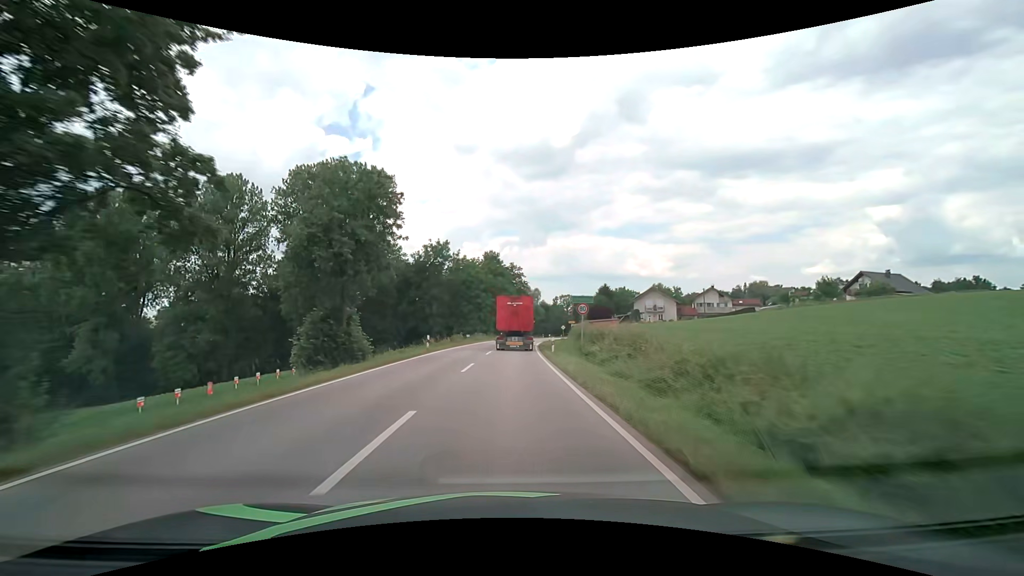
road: secondary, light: Day
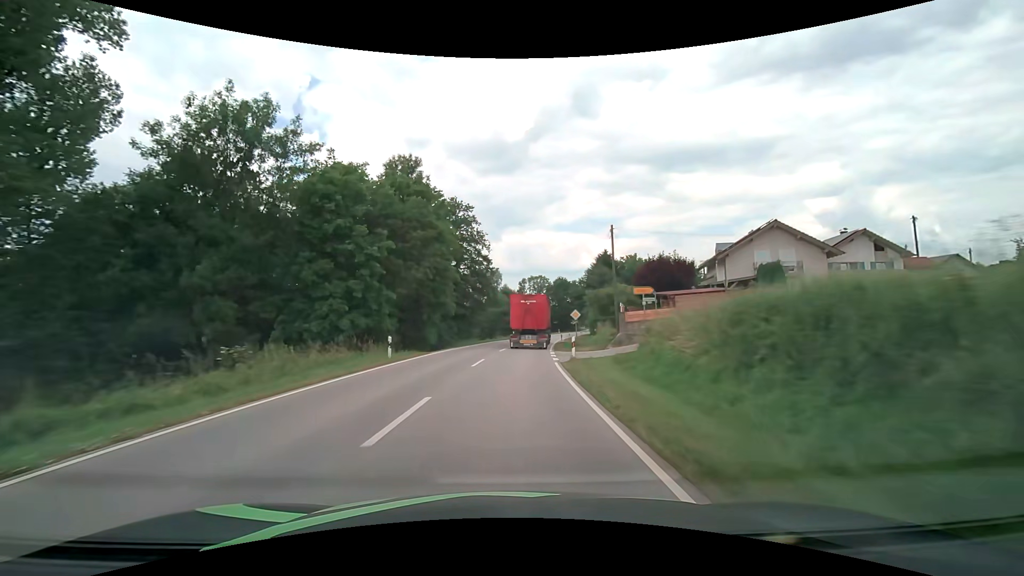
(+2.0, +58.2) m; +5°
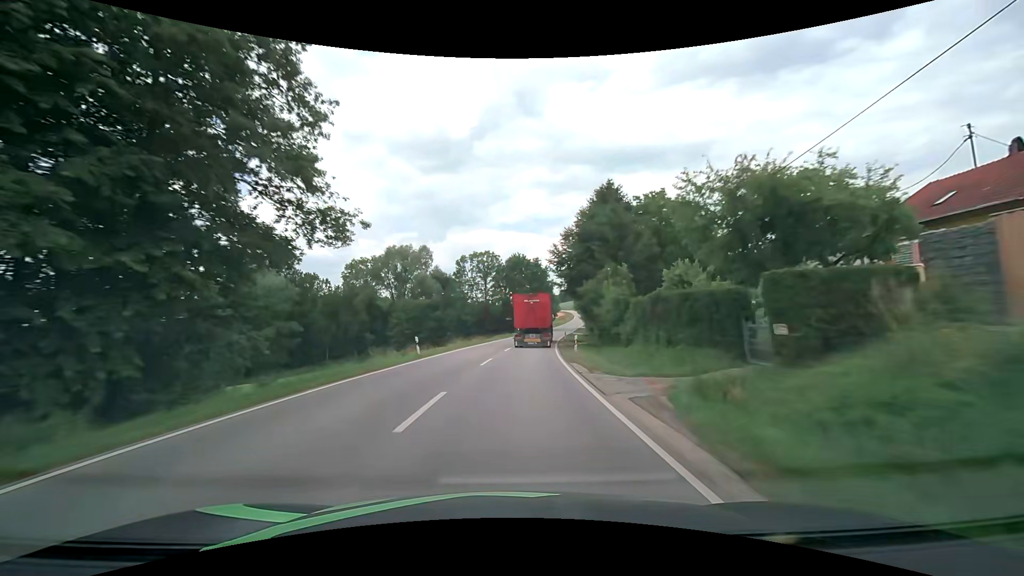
(+2.4, +46.9) m; +6°
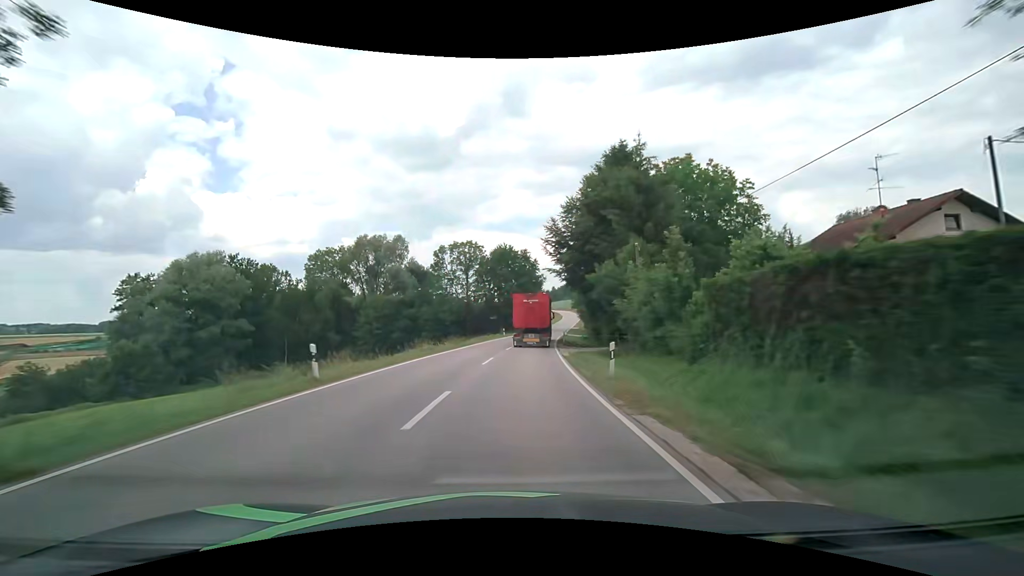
(+0.2, +11.8) m; +2°
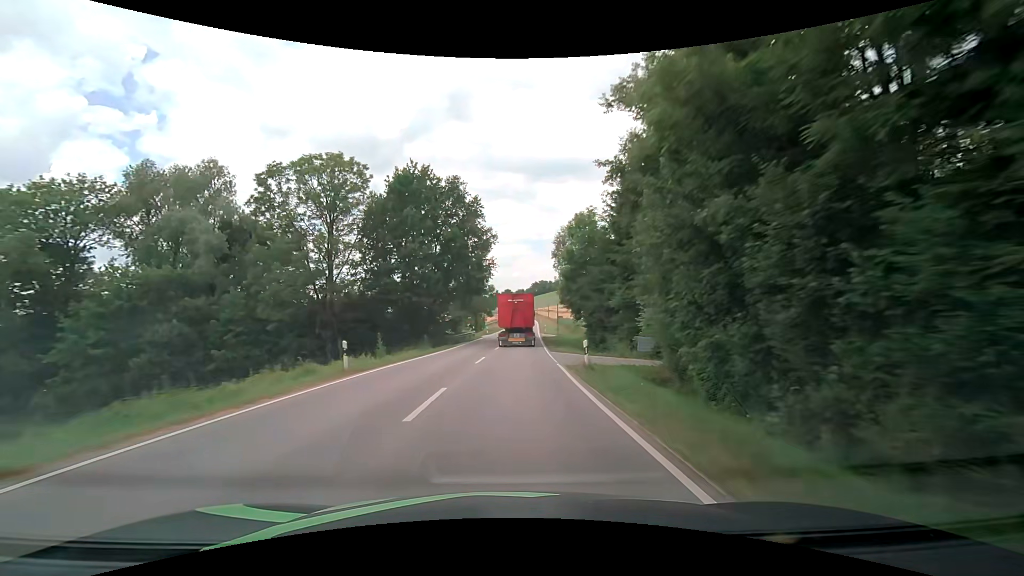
(+2.8, +47.1) m; +7°
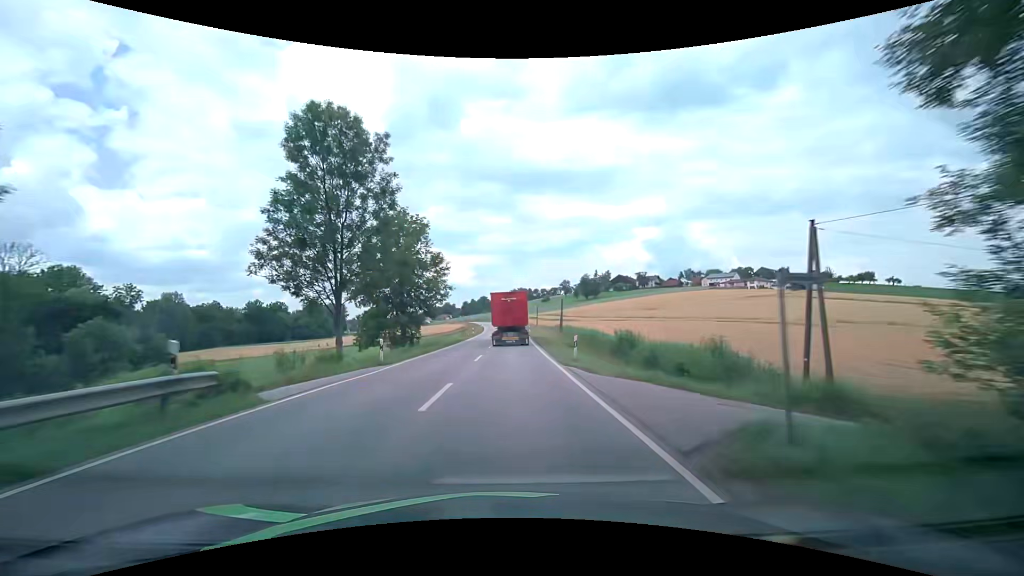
(+1.2, +46.9) m; +1°
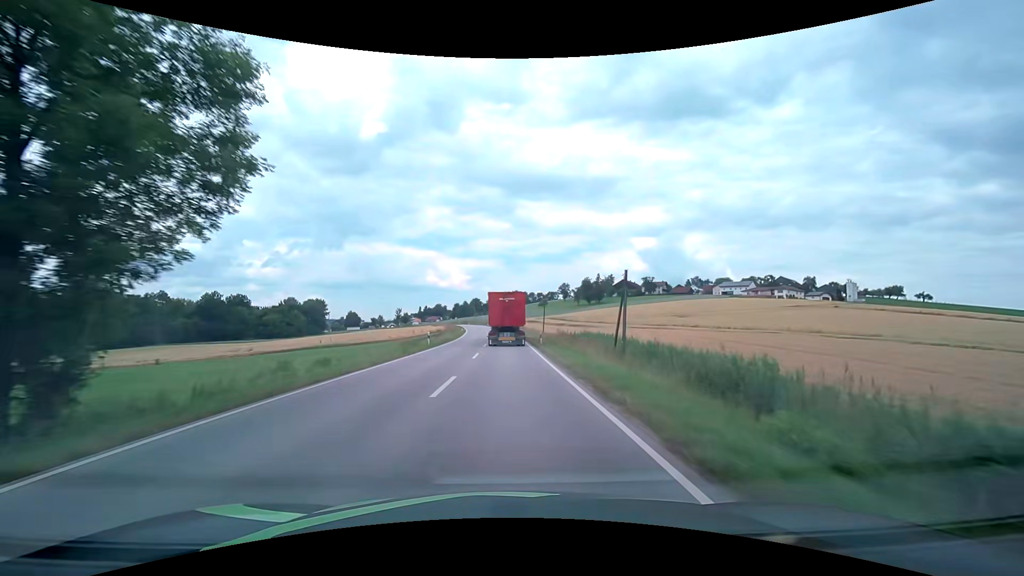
(+0.9, +34.5) m; +2°
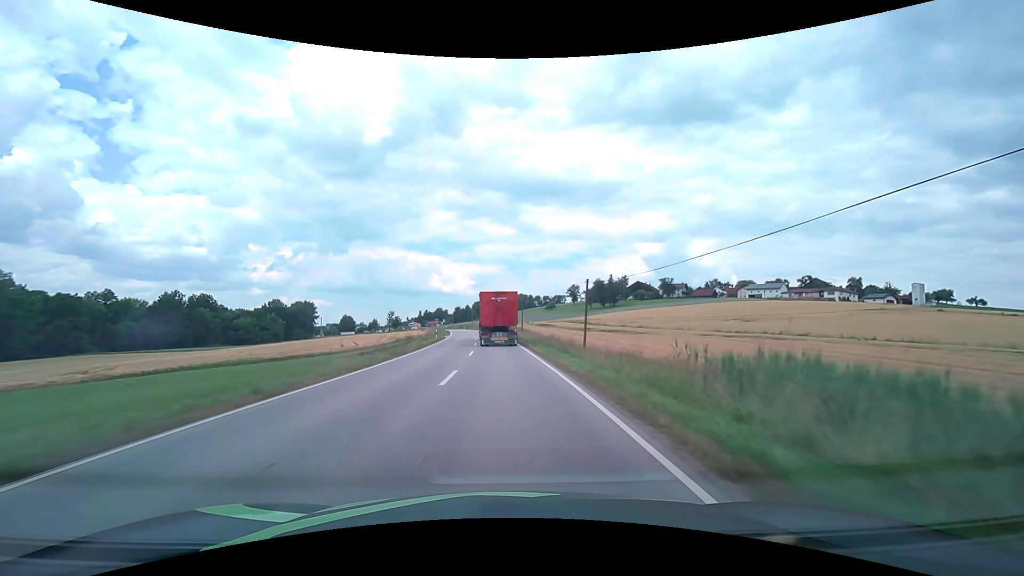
(-0.1, +33.8) m; 0°
(0, +10) (0, +20) (-1, +30) (-1, +40) (-2, +50) (-2, +60) (-3, +70) (-4, +80) (-5, +90) (-6, +100) m
